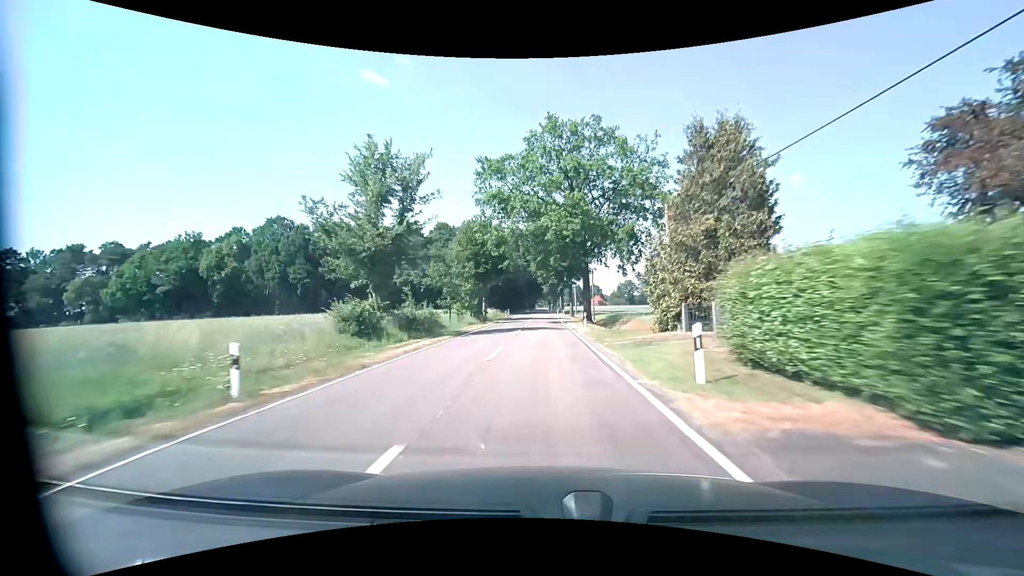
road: tertiary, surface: asphalt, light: Day
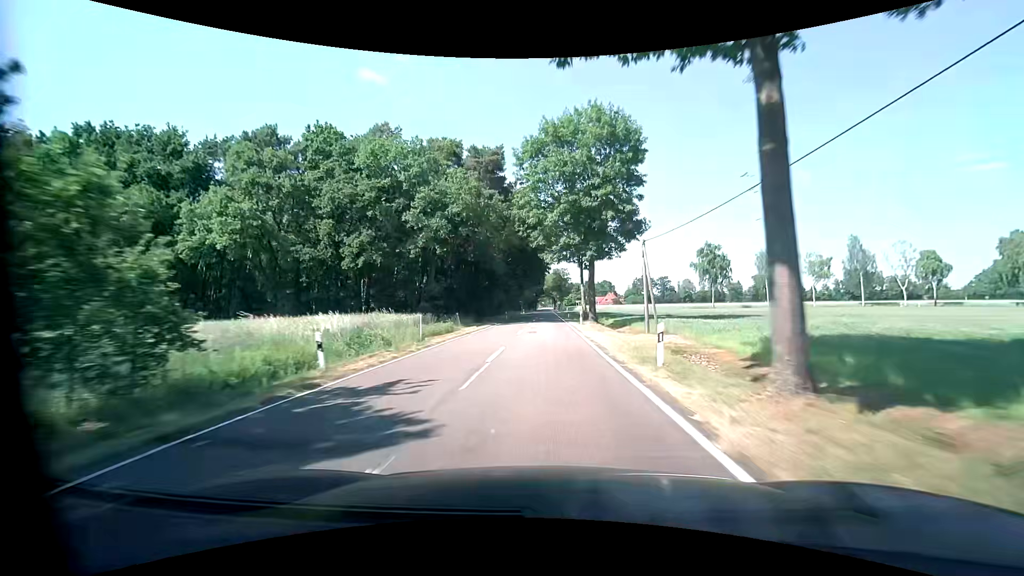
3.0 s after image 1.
(-0.1, +59.3) m; -1°
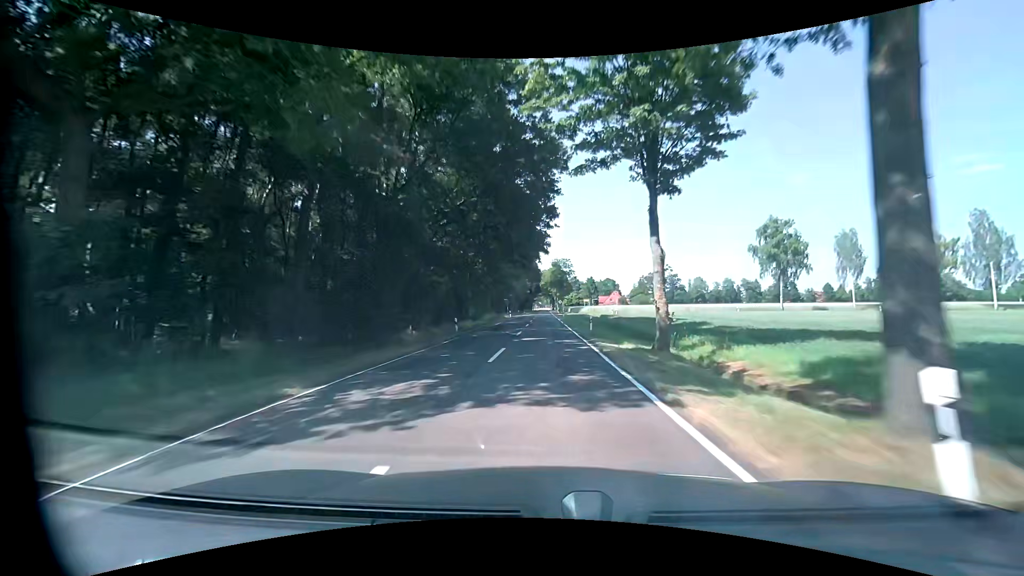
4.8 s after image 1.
(+0.2, +35.6) m; +1°
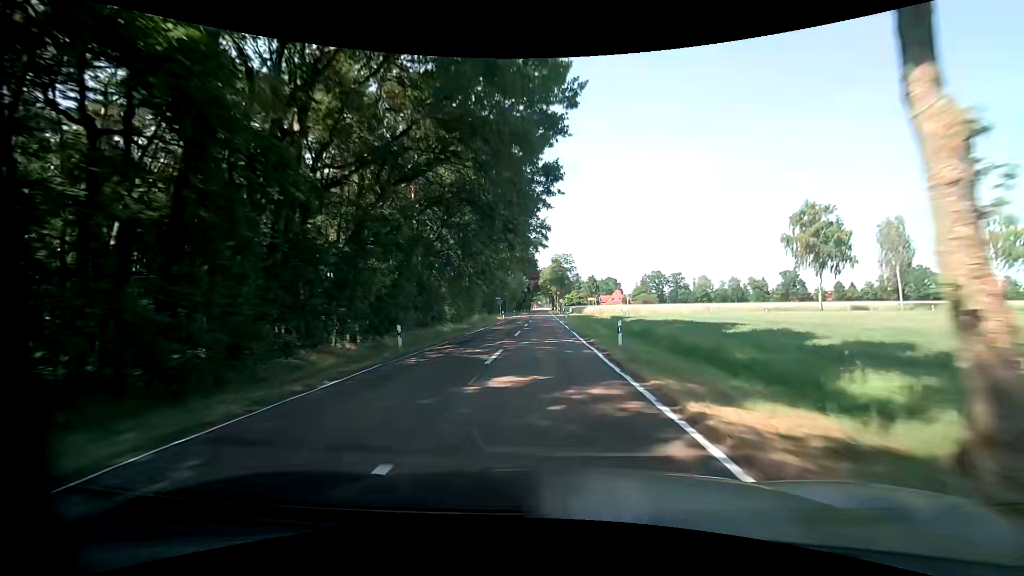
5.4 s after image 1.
(0.0, +11.9) m; 0°
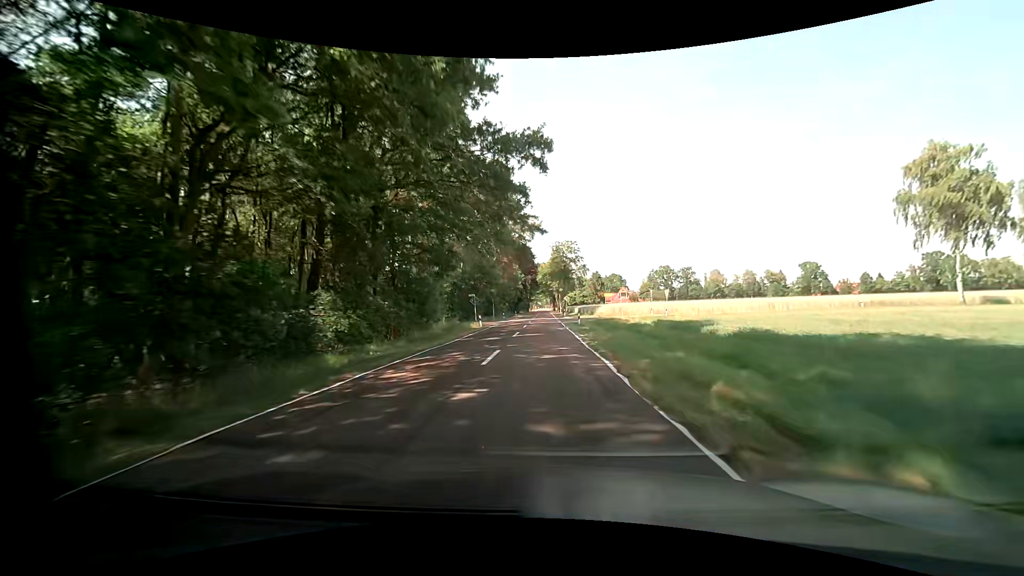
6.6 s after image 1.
(-0.1, +23.7) m; 0°
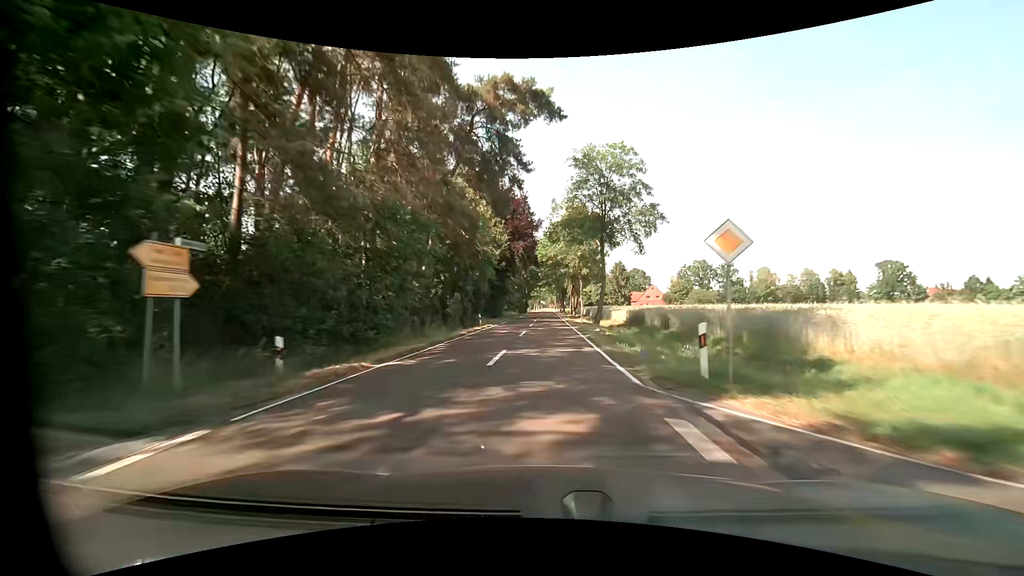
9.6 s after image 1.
(-0.4, +59.2) m; -1°
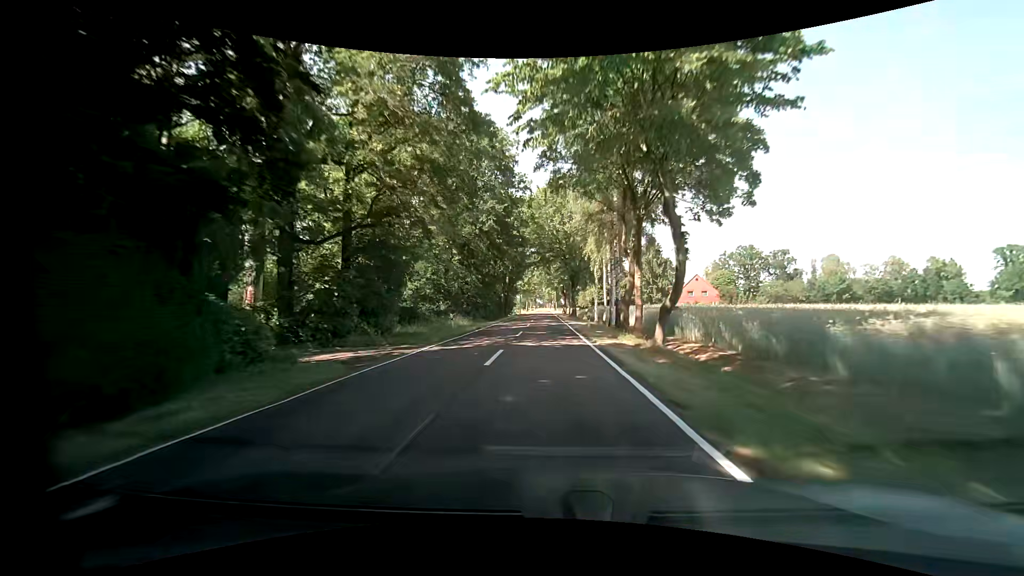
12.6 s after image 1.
(+0.5, +59.3) m; 0°
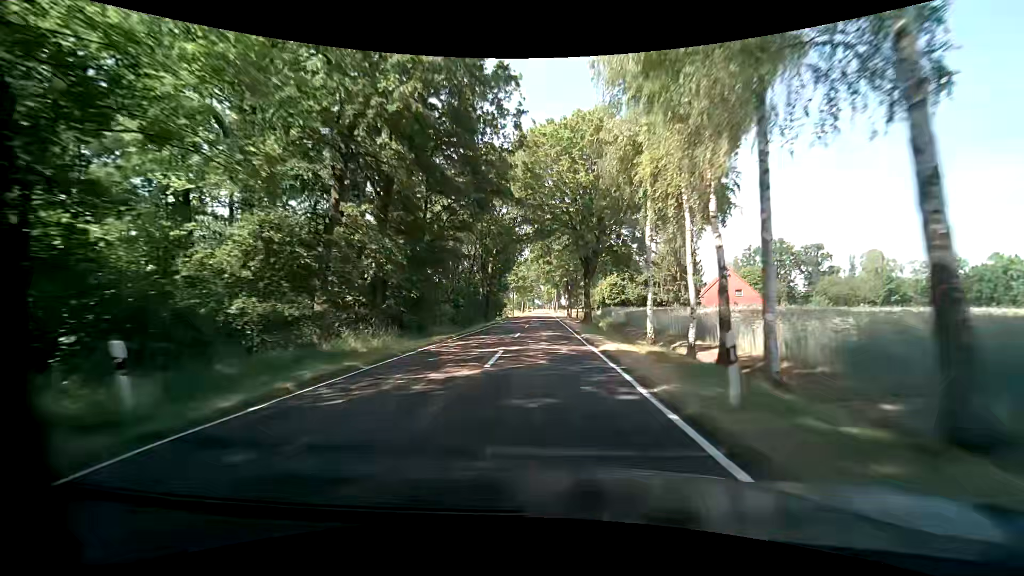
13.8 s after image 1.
(0.0, +23.7) m; 0°
(0, +10) (0, +20) (0, +30) (0, +40) (0, +50) (0, +60) (0, +70) (0, +80) (0, +90) (0, +100) m
